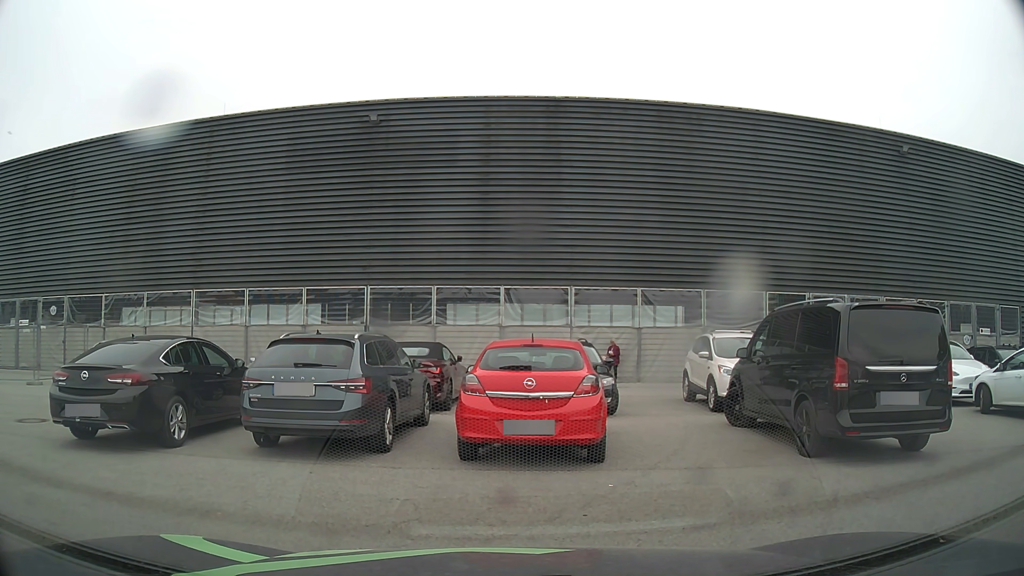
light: Day
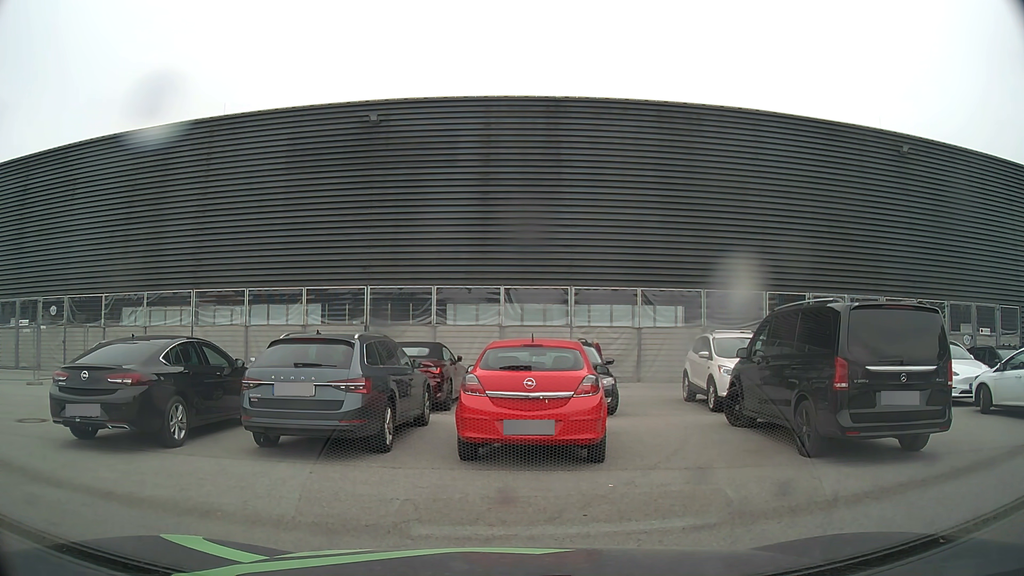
(0.0, 0.0) m; 0°
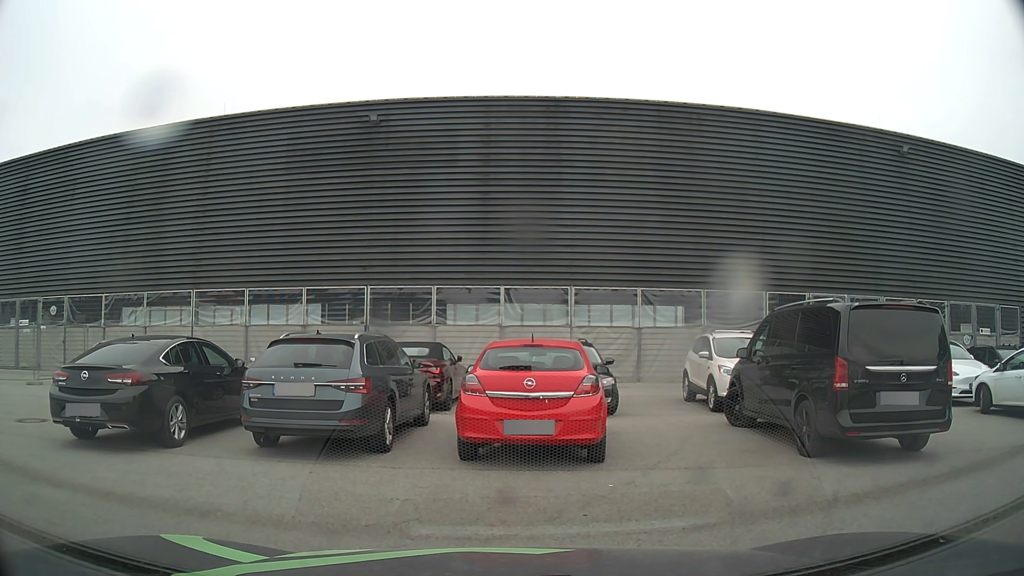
(0.0, 0.0) m; 0°
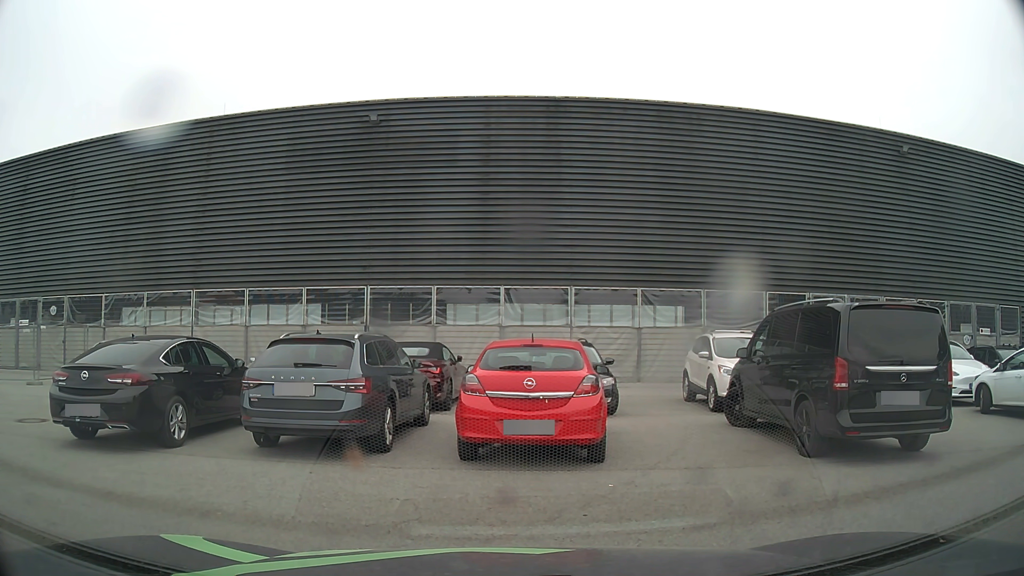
(0.0, 0.0) m; 0°
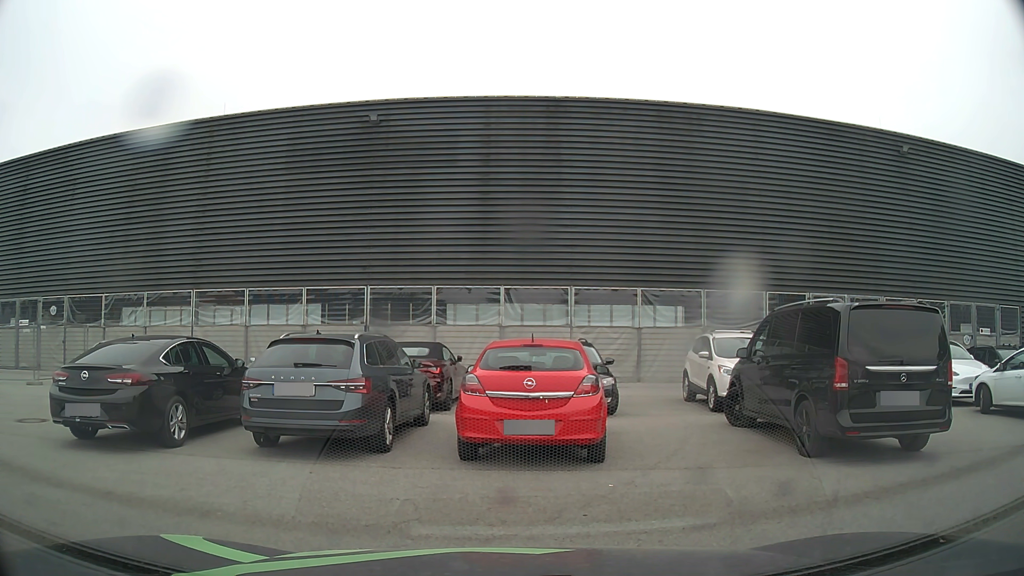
(0.0, 0.0) m; 0°
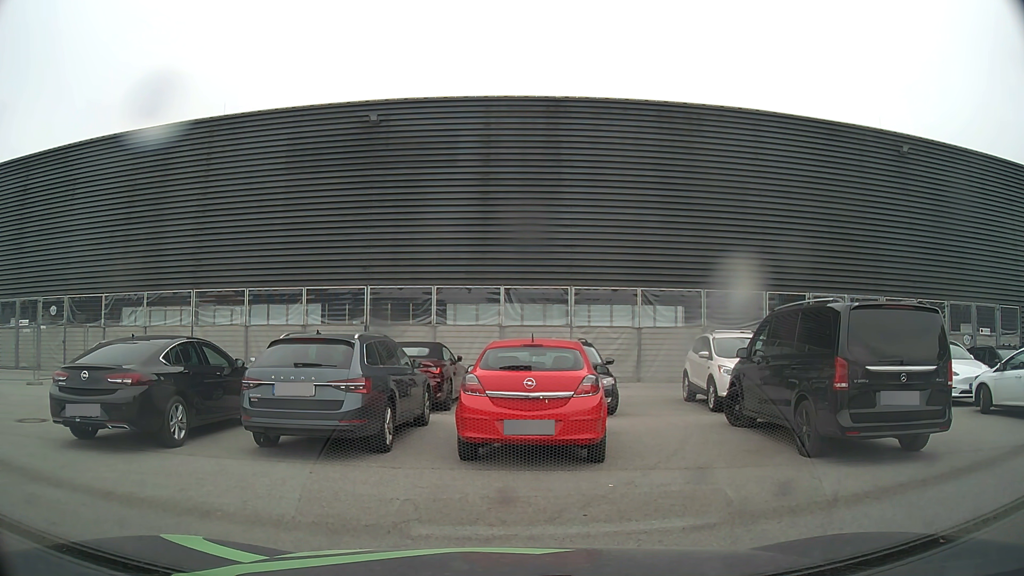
(0.0, 0.0) m; 0°
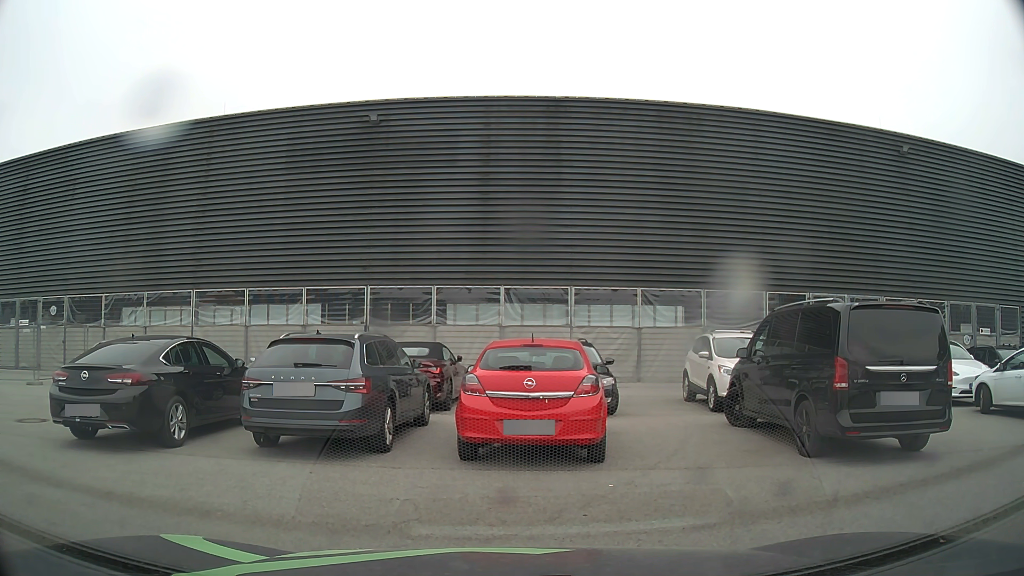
(0.0, 0.0) m; 0°
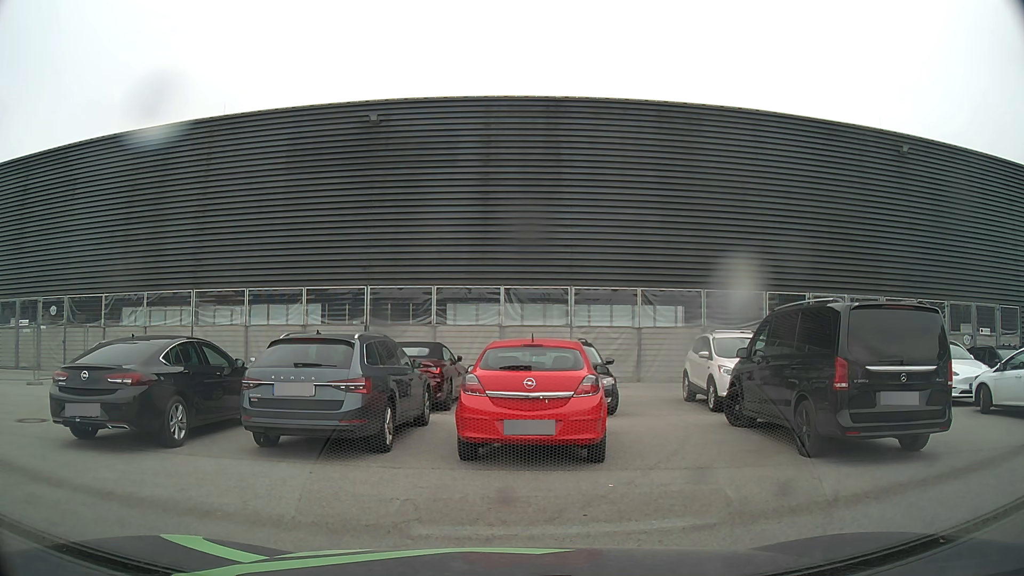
(0.0, 0.0) m; 0°
